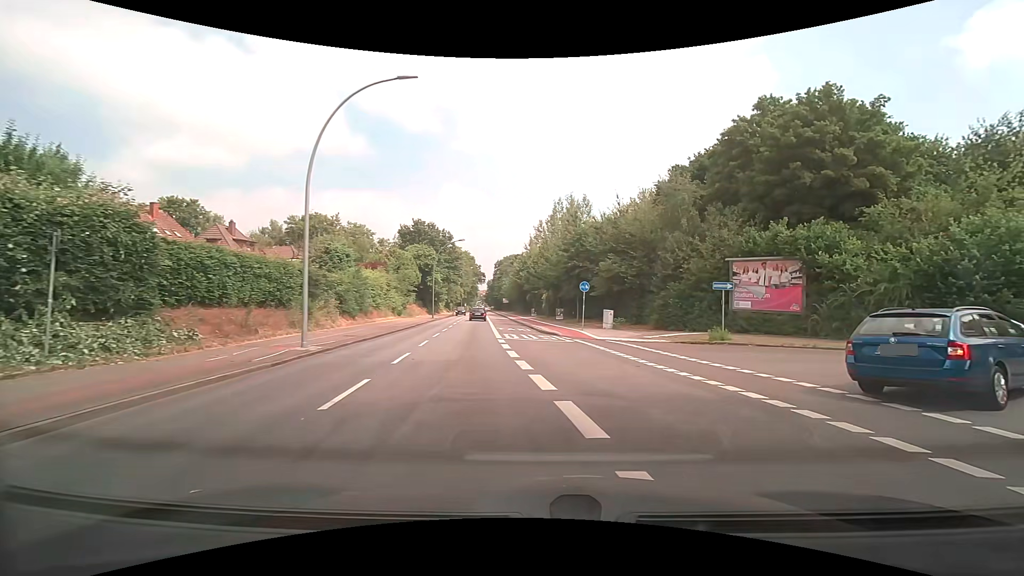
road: secondary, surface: asphalt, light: Day
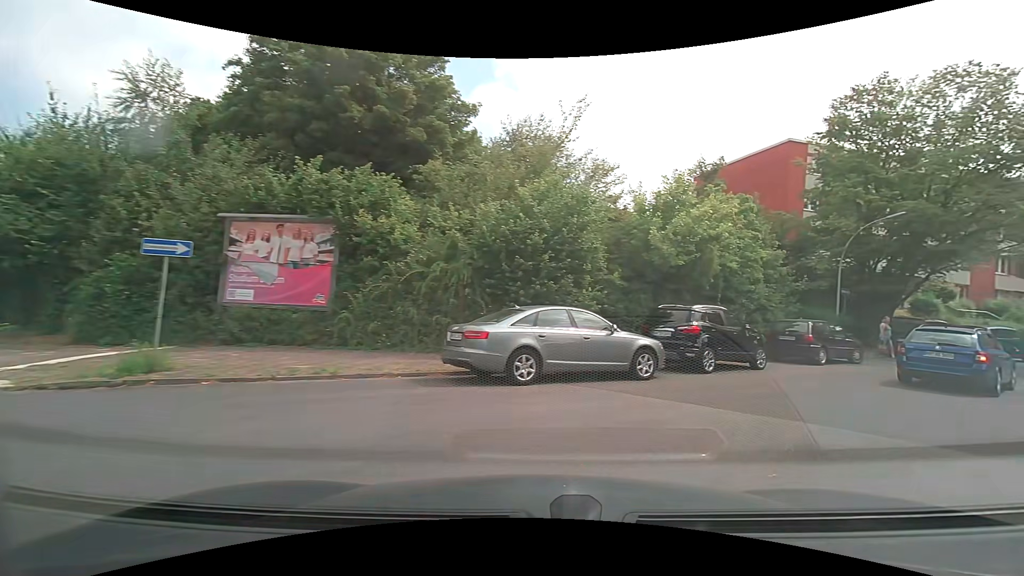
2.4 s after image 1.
(+4.5, +11.0) m; +48°
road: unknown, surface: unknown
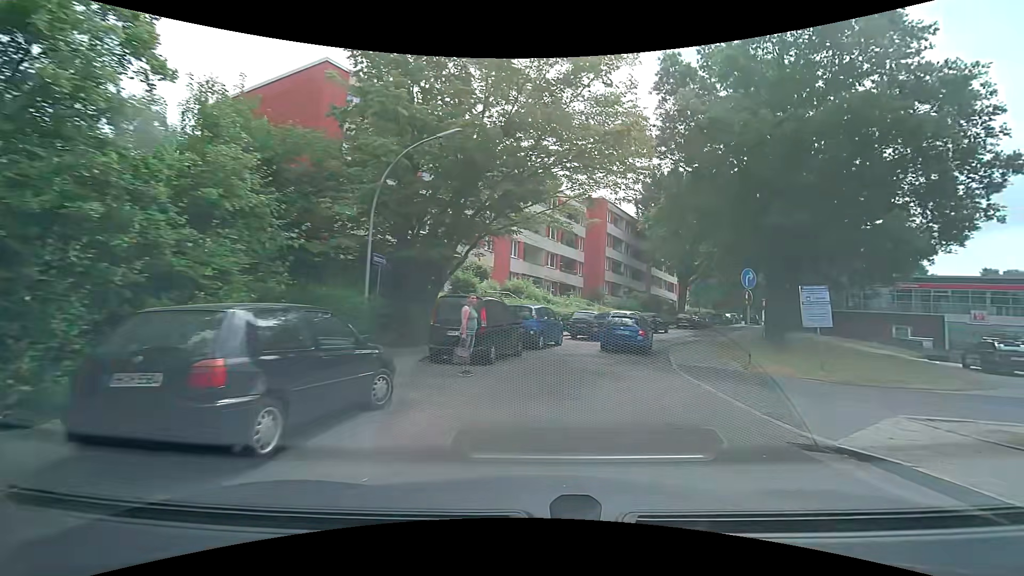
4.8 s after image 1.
(+6.4, +12.3) m; +48°
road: residential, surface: asphalt
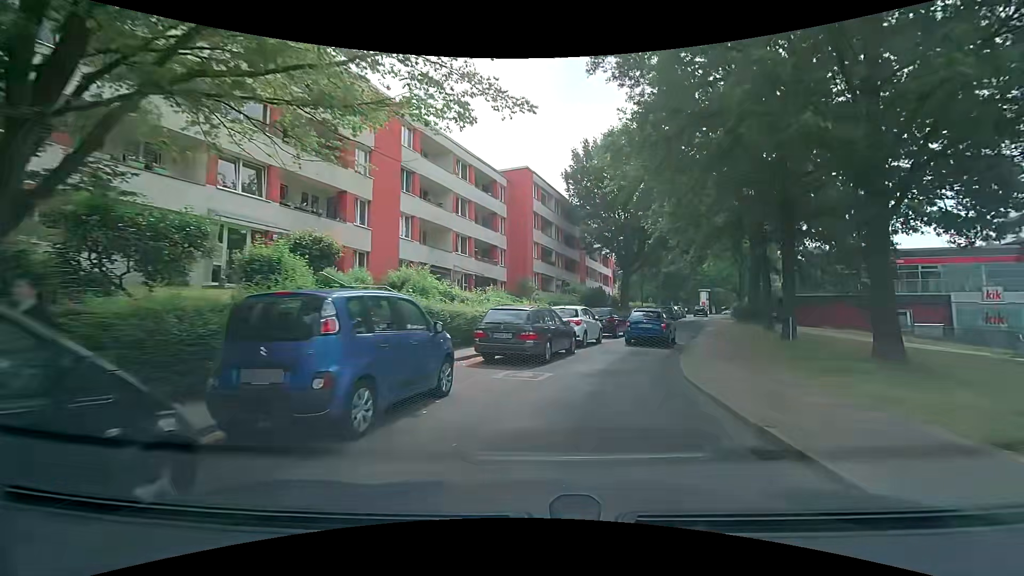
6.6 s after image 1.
(+1.2, +12.7) m; +9°
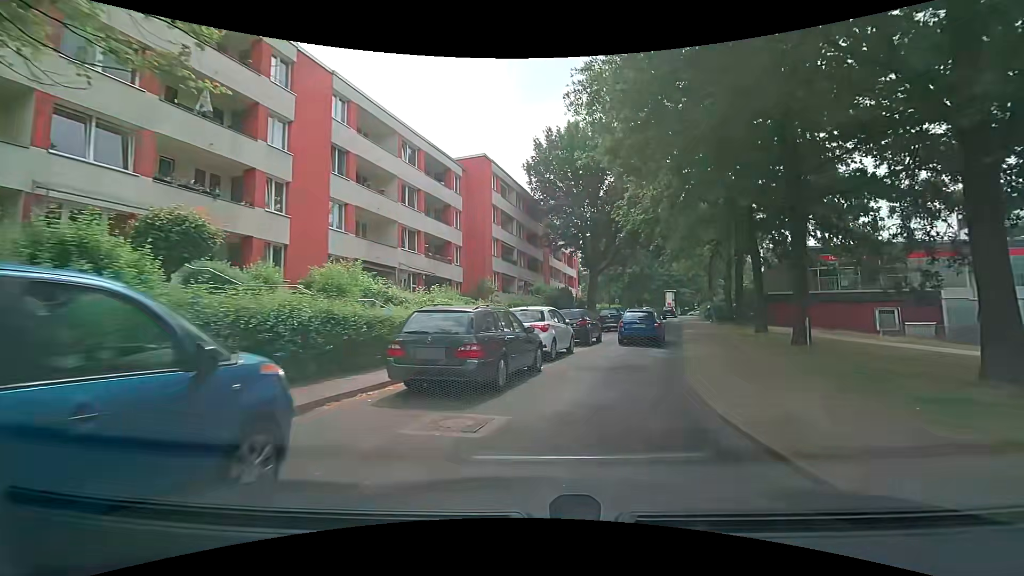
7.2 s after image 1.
(+0.2, +4.4) m; +4°
